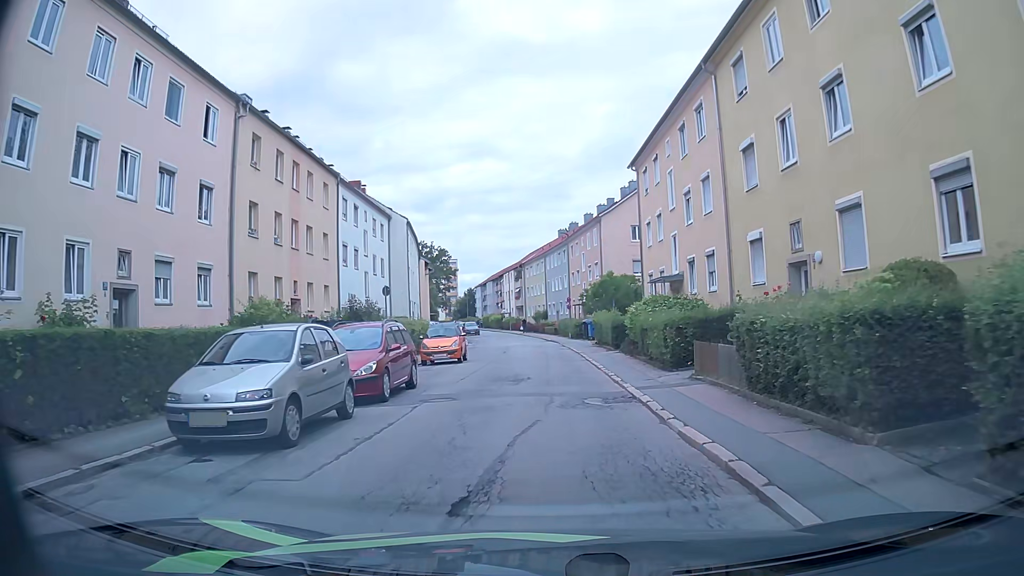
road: residential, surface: asphalt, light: Day
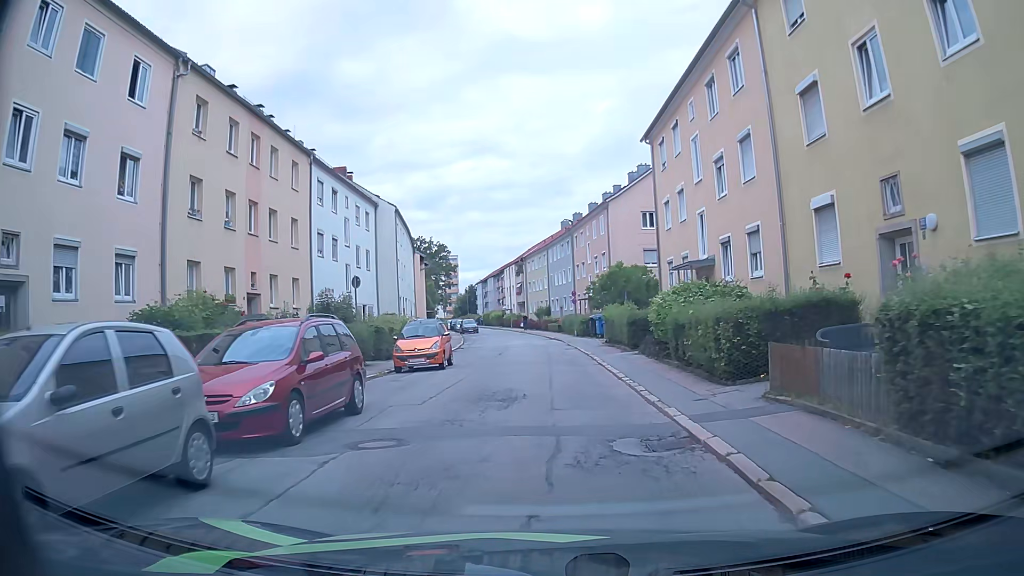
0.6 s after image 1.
(-0.1, +4.8) m; -2°
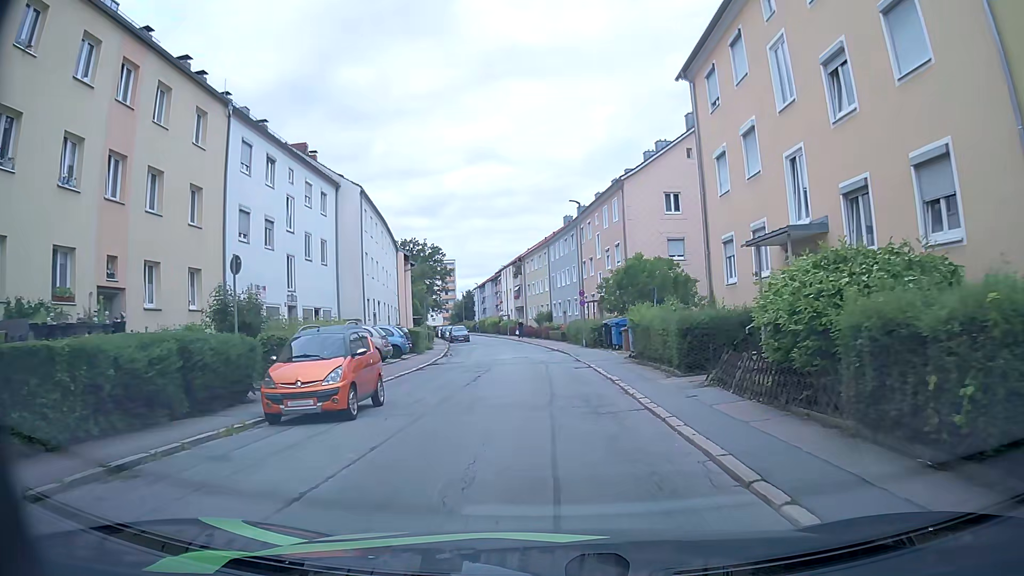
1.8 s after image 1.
(+0.1, +9.4) m; +1°
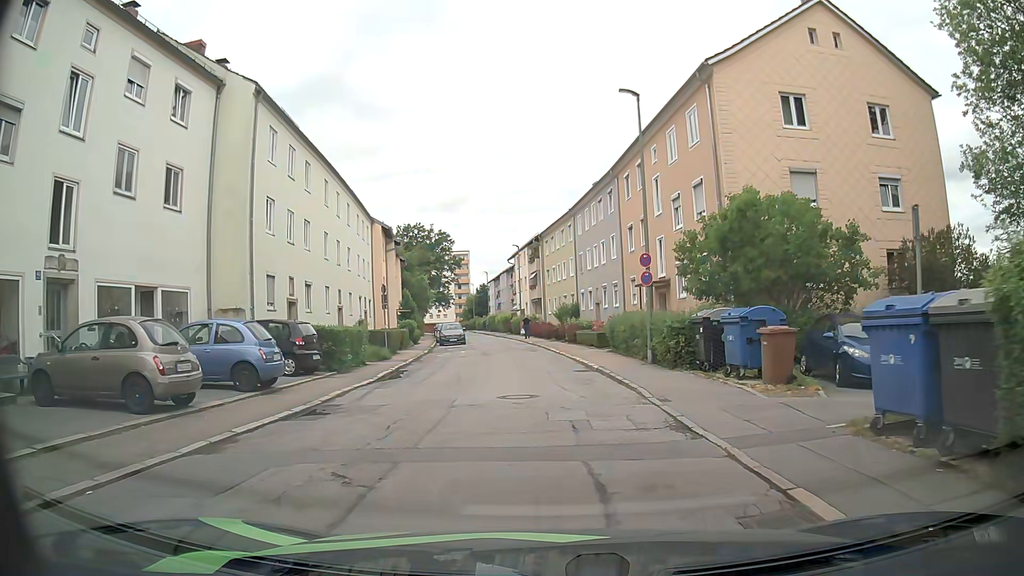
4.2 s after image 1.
(-0.5, +17.5) m; -2°
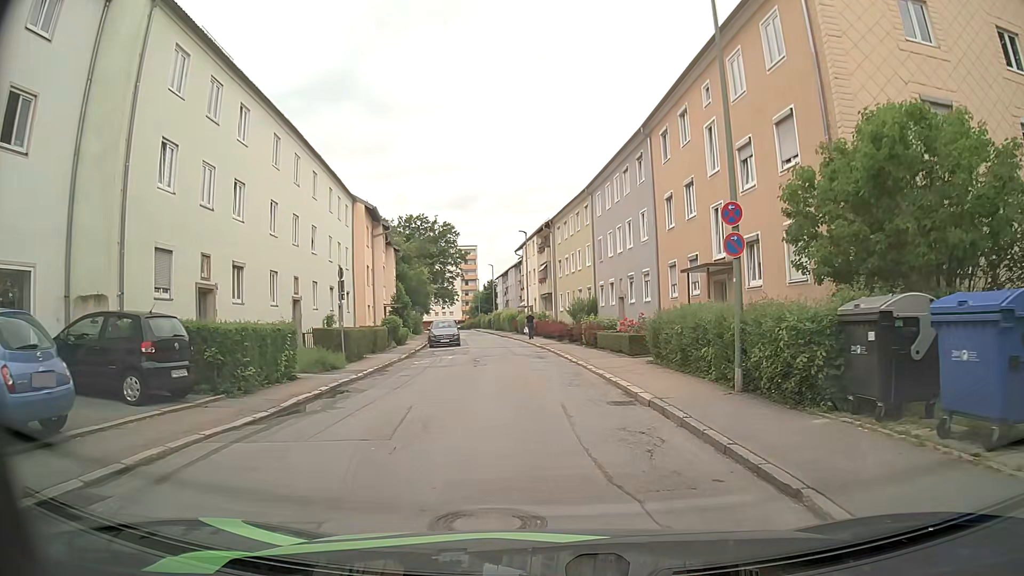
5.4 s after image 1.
(-0.1, +8.0) m; -2°
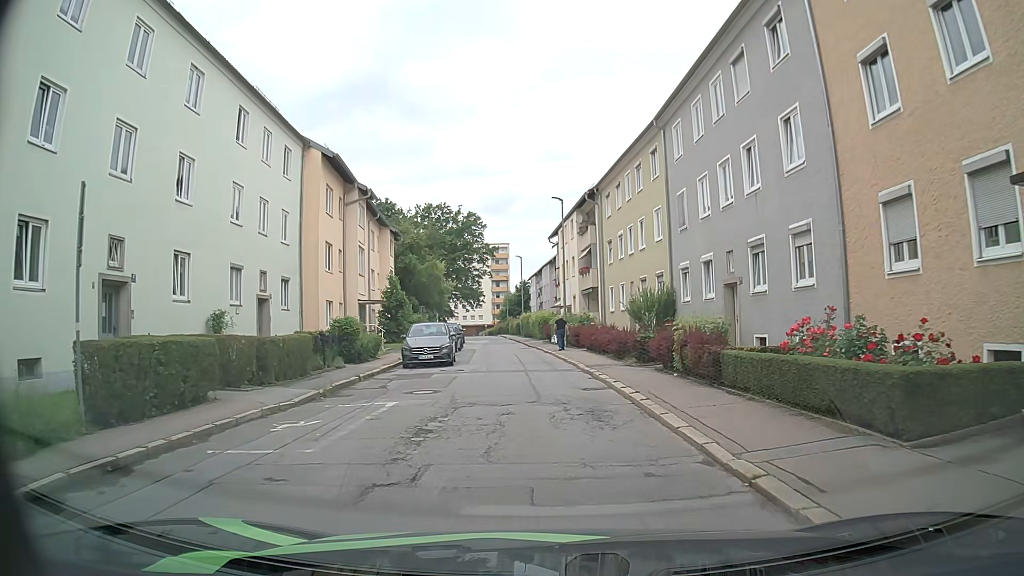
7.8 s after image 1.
(-0.2, +15.3) m; -3°
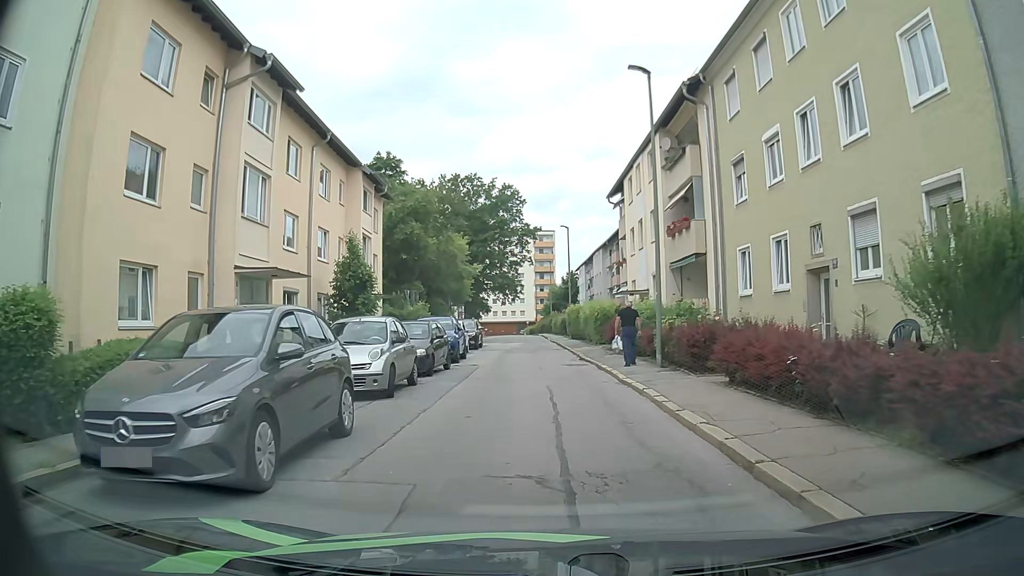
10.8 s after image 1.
(-0.4, +18.7) m; -3°
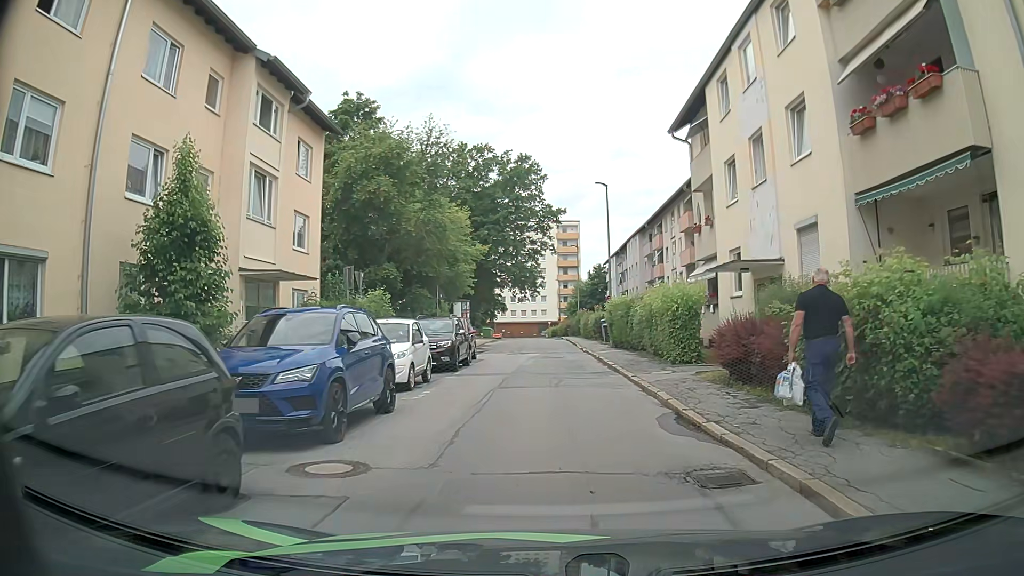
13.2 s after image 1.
(-0.3, +15.1) m; -2°
(0, +10) (0, +20) (0, +30) (0, +40) (0, +50) (-1, +60) (-1, +70) (-1, +80) (-1, +90) (-2, +100) m
